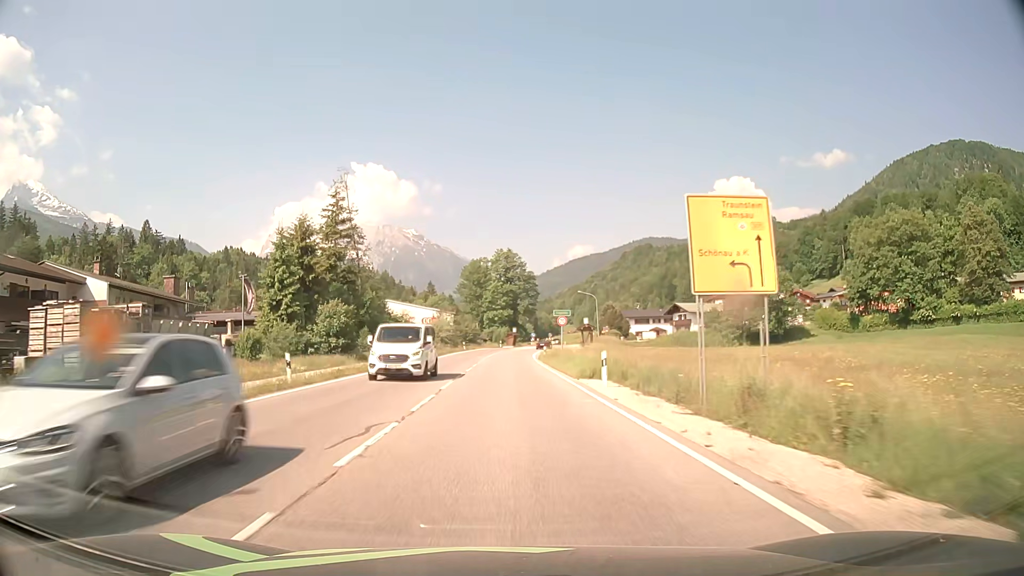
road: primary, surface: asphalt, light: Day
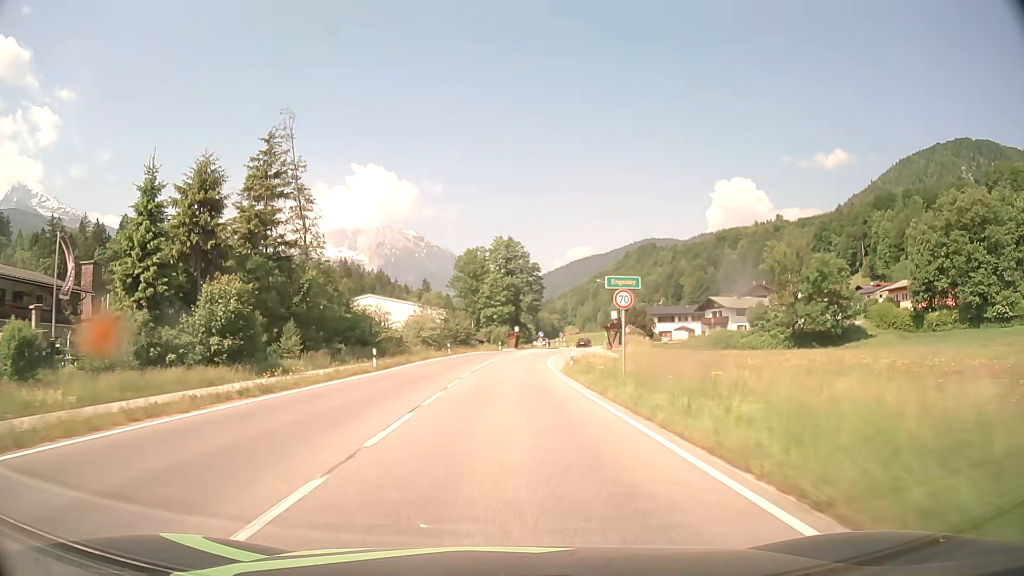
(0.0, +22.5) m; 0°
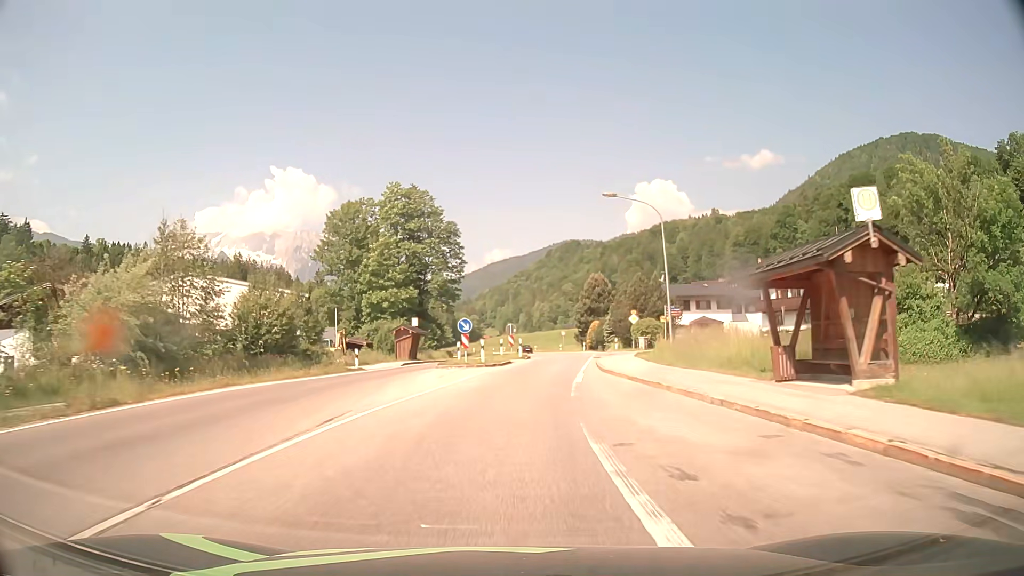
(+2.3, +54.0) m; +7°
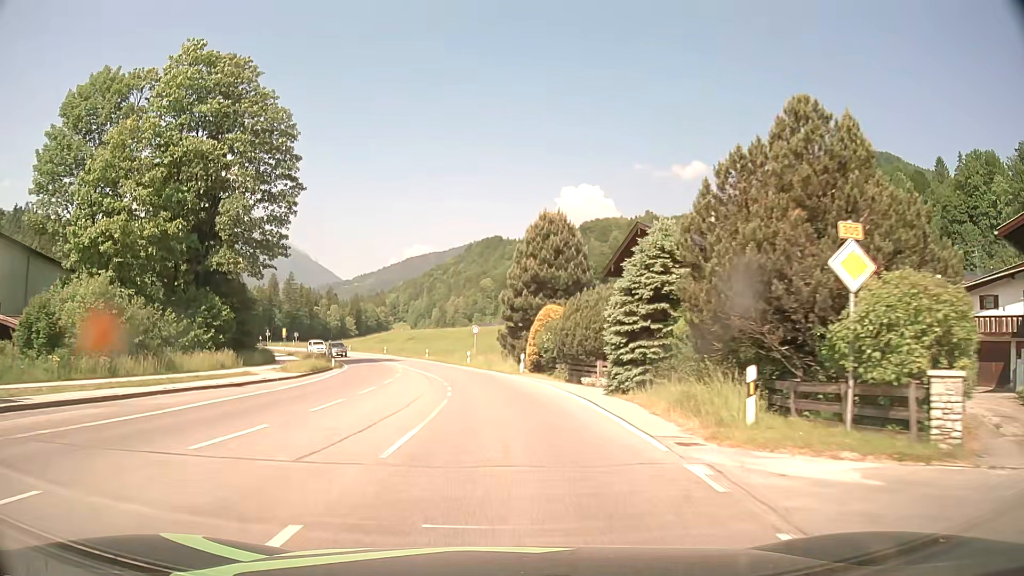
(+4.2, +46.0) m; +7°
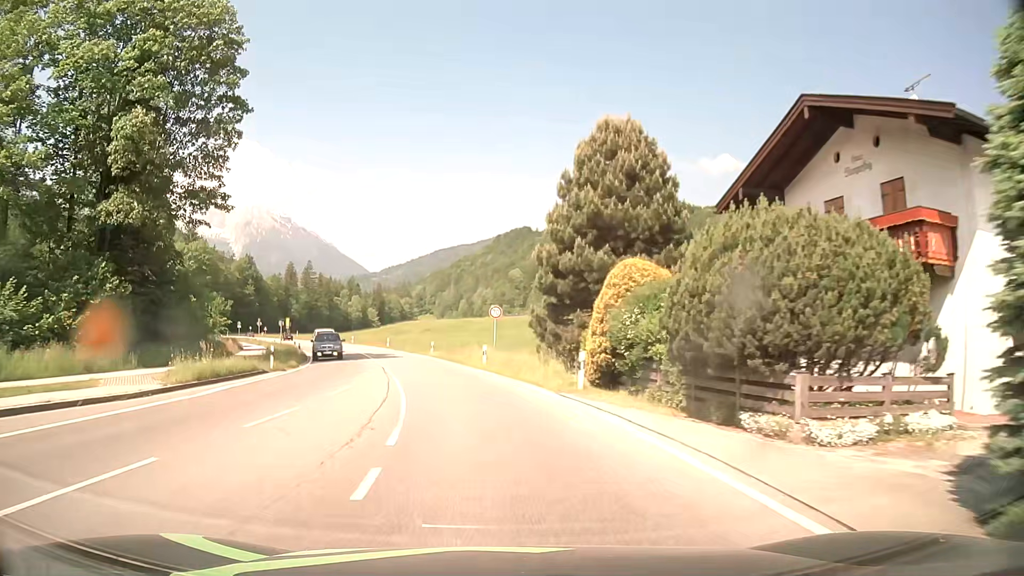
(-0.2, +17.0) m; -2°
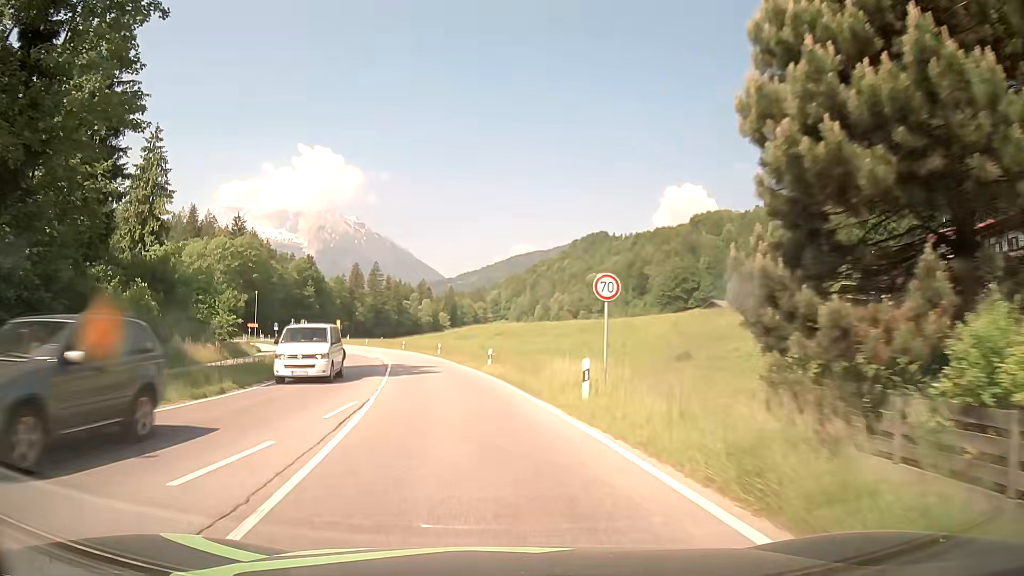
(-0.9, +17.1) m; -6°
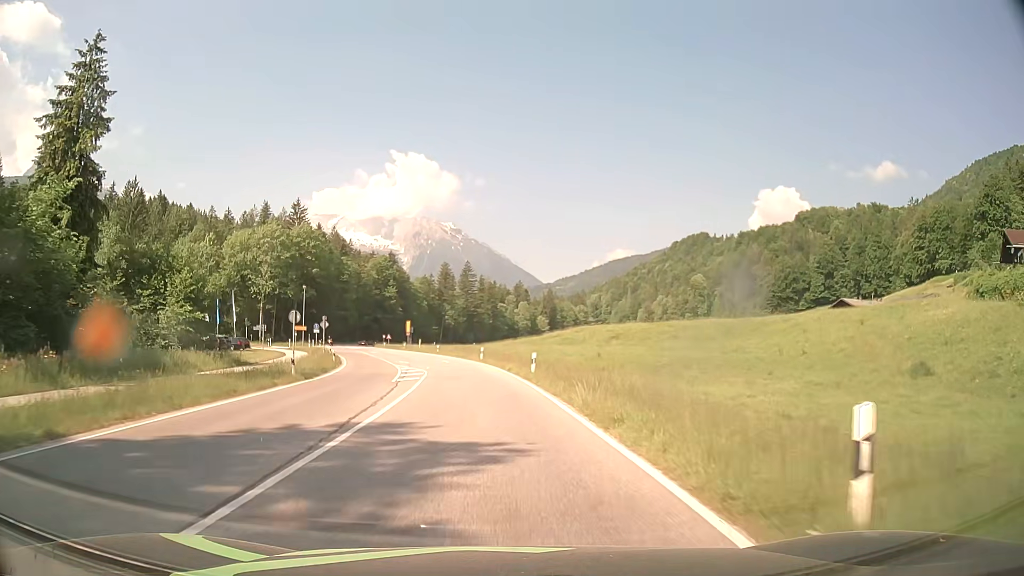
(-2.2, +25.9) m; -8°
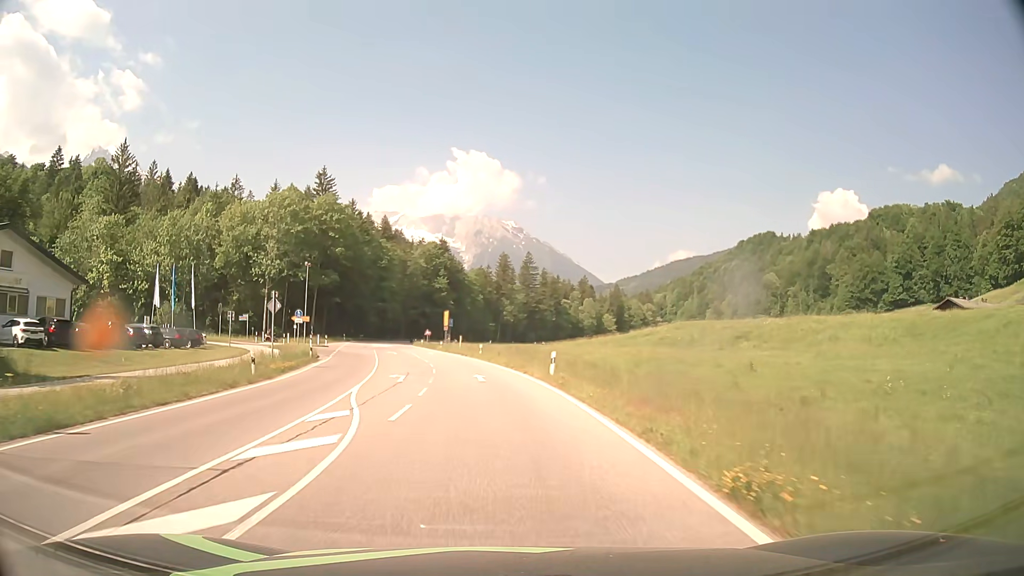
(-1.3, +26.0) m; -5°
(0, +10) (-1, +20) (-2, +30) (-3, +40) (-4, +50) (-7, +60) (-9, +69) (-11, +79) (-13, +89) (-15, +99) m
